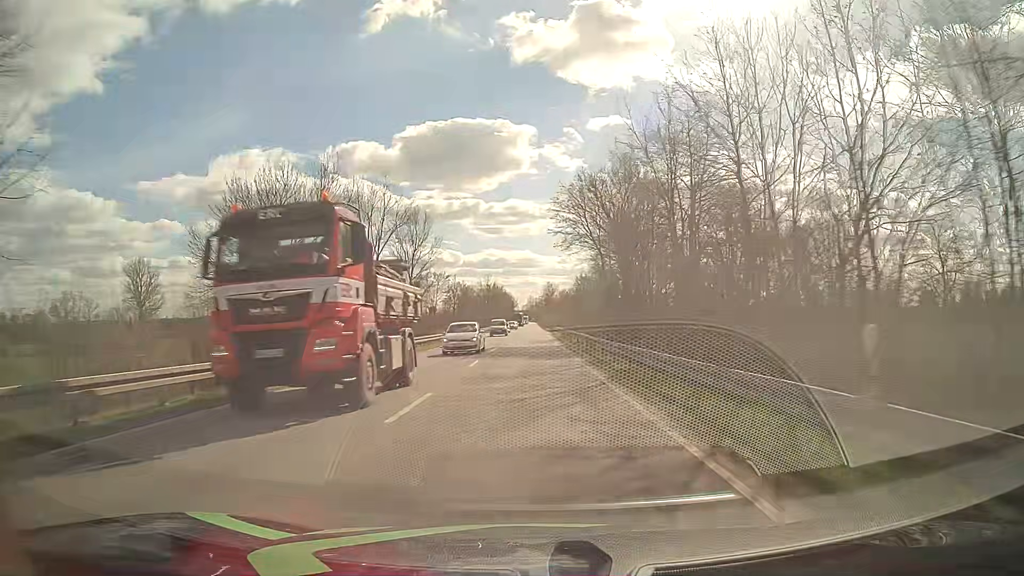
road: primary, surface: asphalt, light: Day
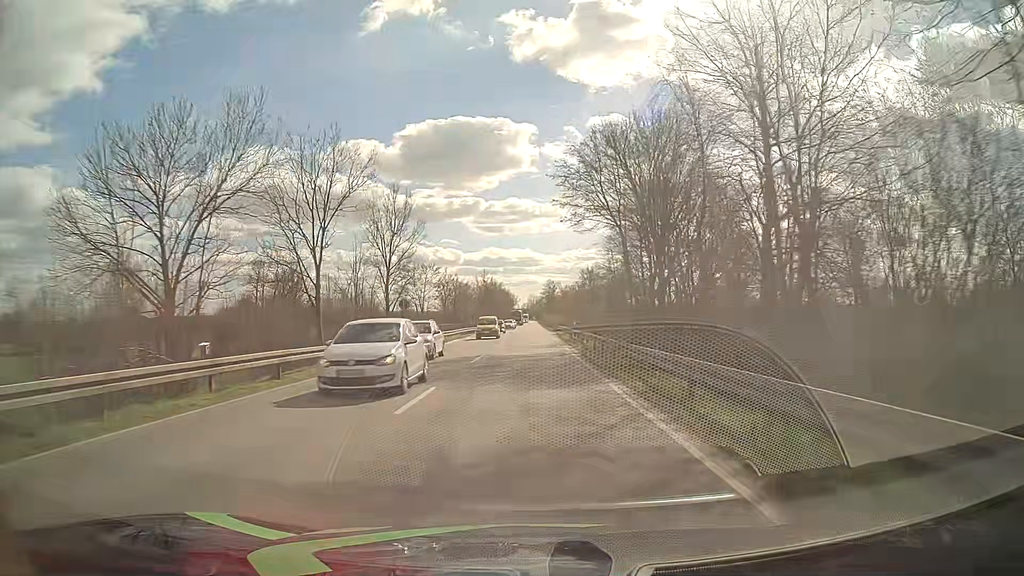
(+0.1, +11.4) m; 0°
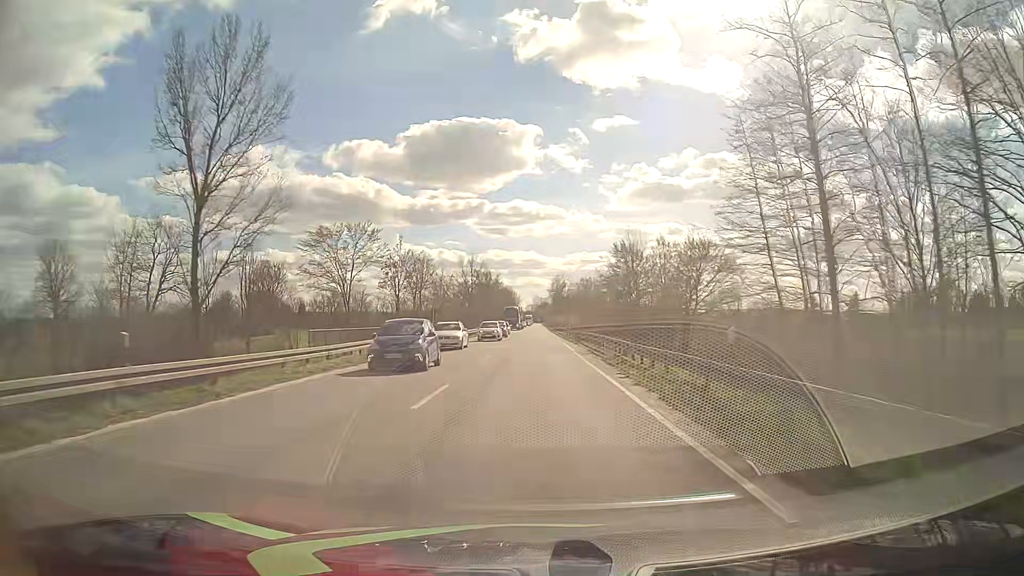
(-0.1, +36.0) m; 0°
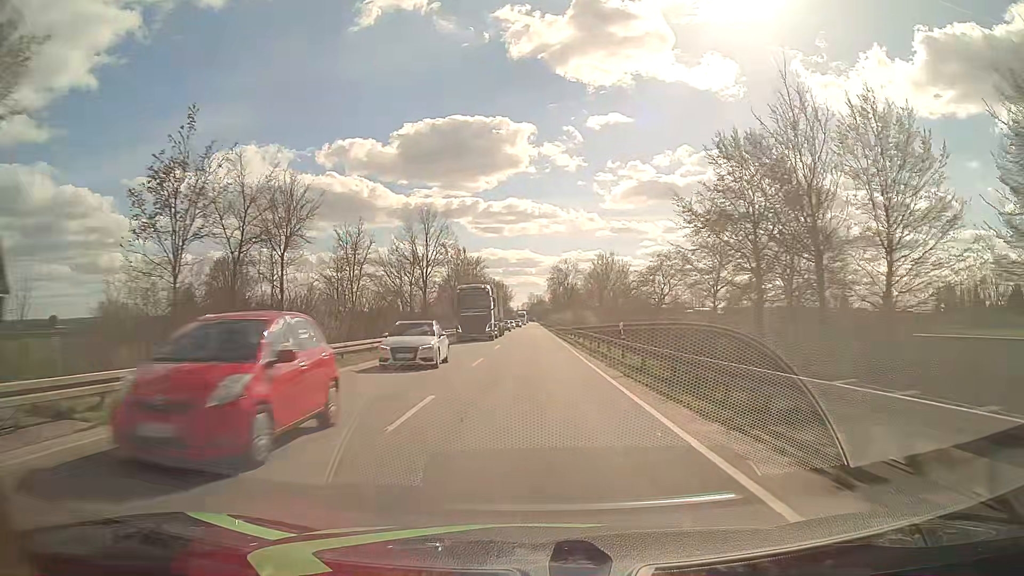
(+0.2, +38.5) m; +1°
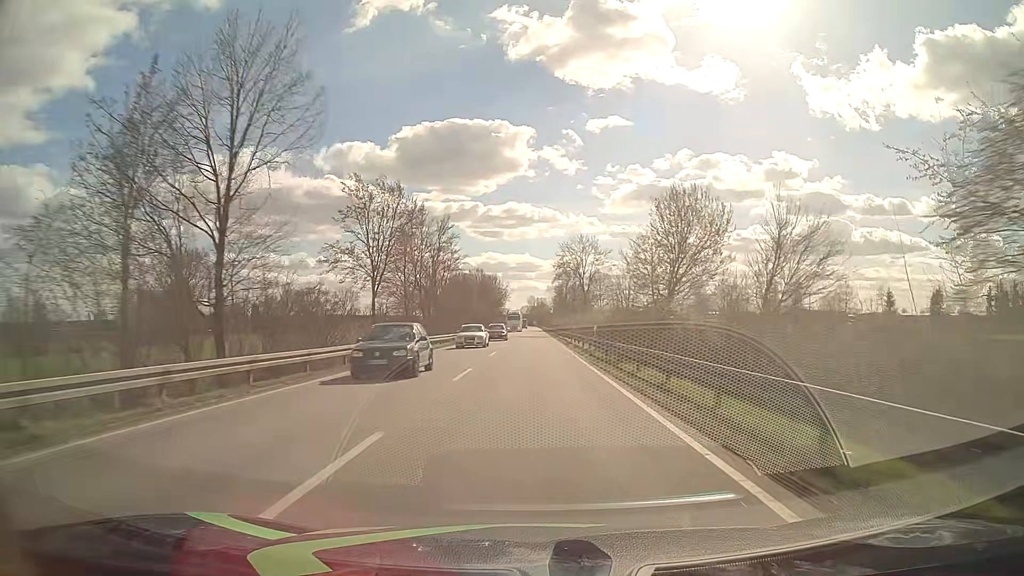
(-0.1, +40.8) m; 0°
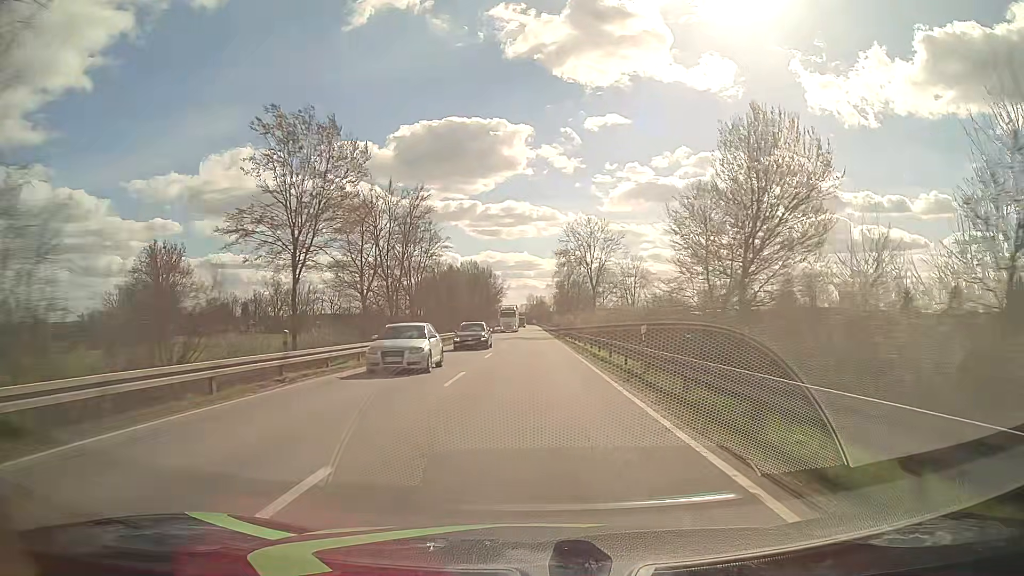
(0.0, +14.1) m; 0°
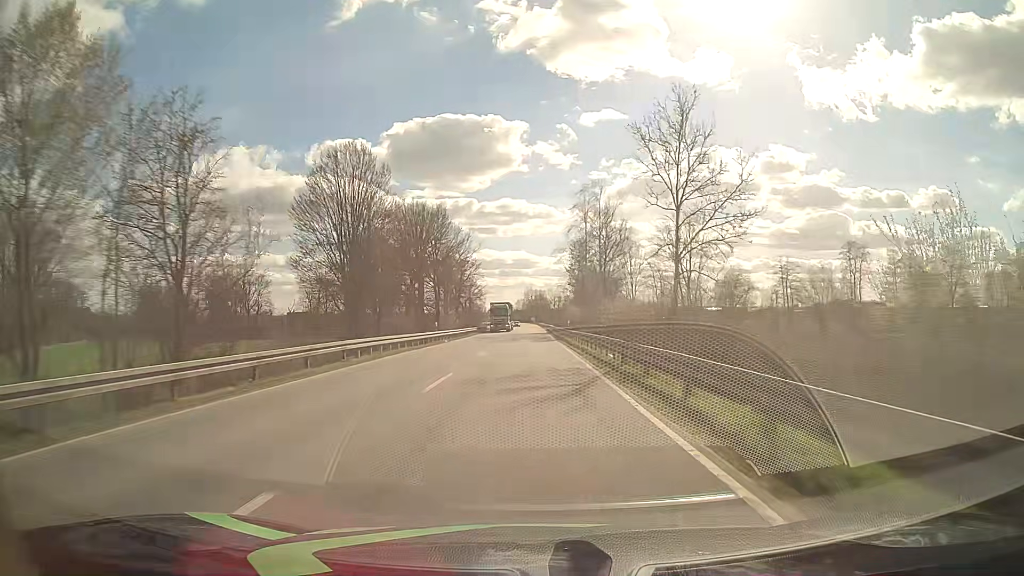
(-0.1, +74.0) m; 0°
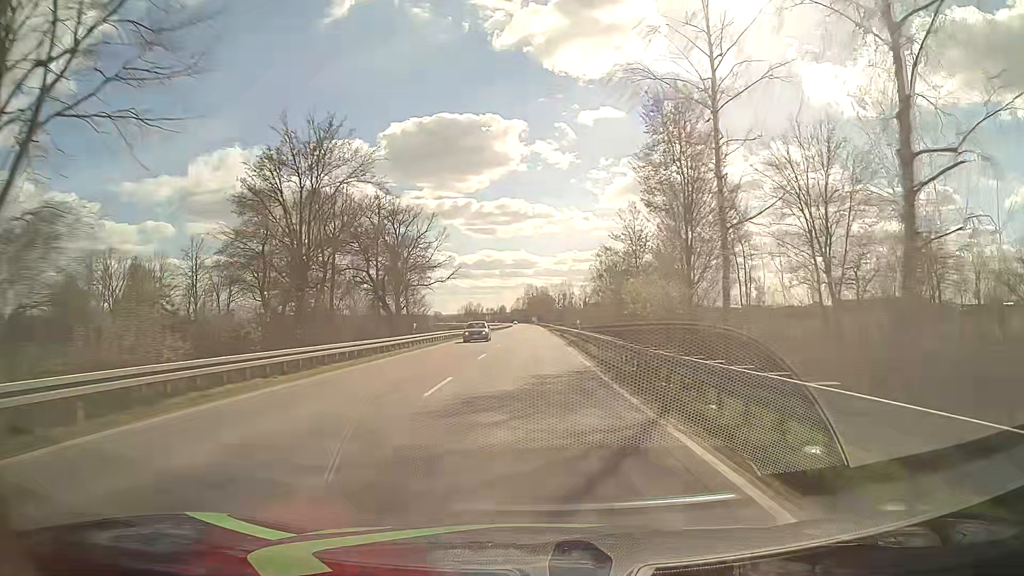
(-0.1, +61.5) m; 0°
(0, +10) (0, +20) (0, +30) (0, +40) (0, +50) (0, +60) (0, +70) (0, +80) (0, +90) (0, +100) m
